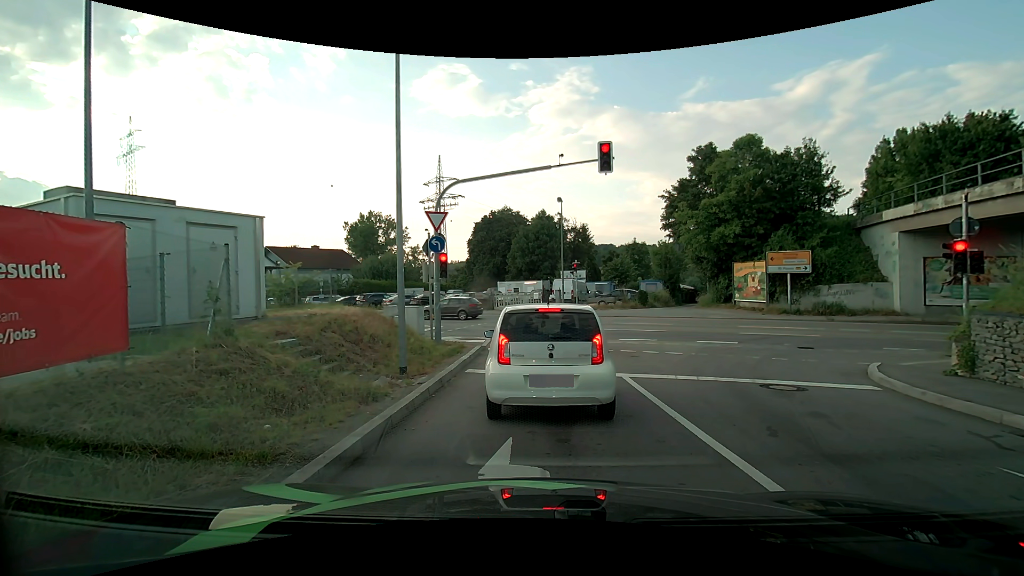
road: primary_link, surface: asphalt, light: Day
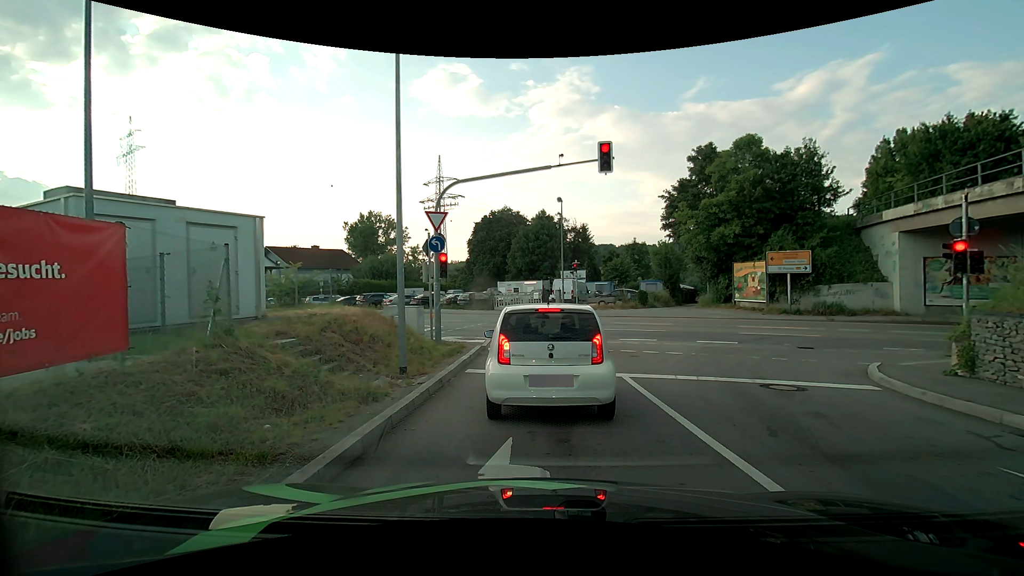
(0.0, 0.0) m; 0°
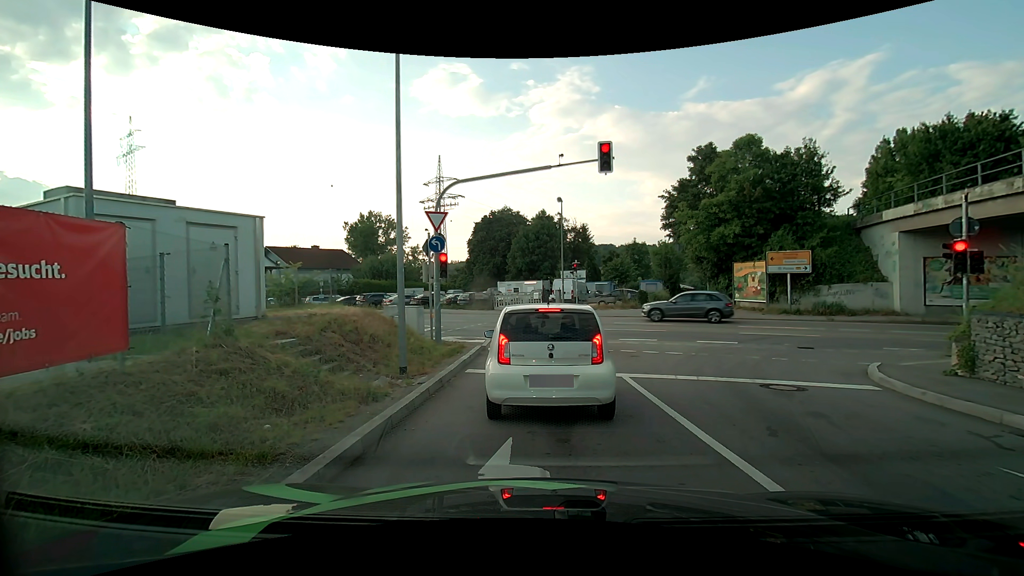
(0.0, 0.0) m; 0°
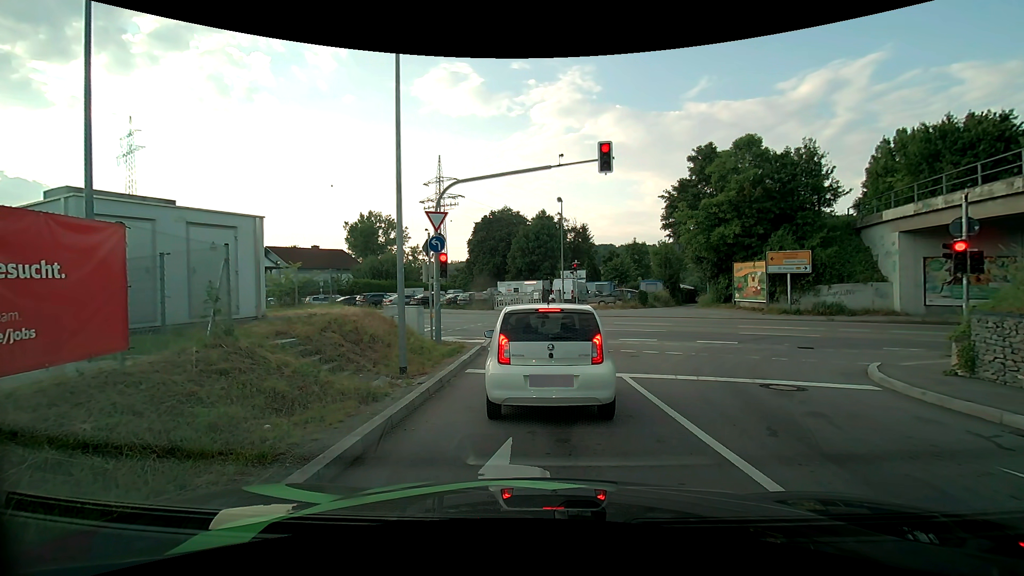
(0.0, 0.0) m; 0°
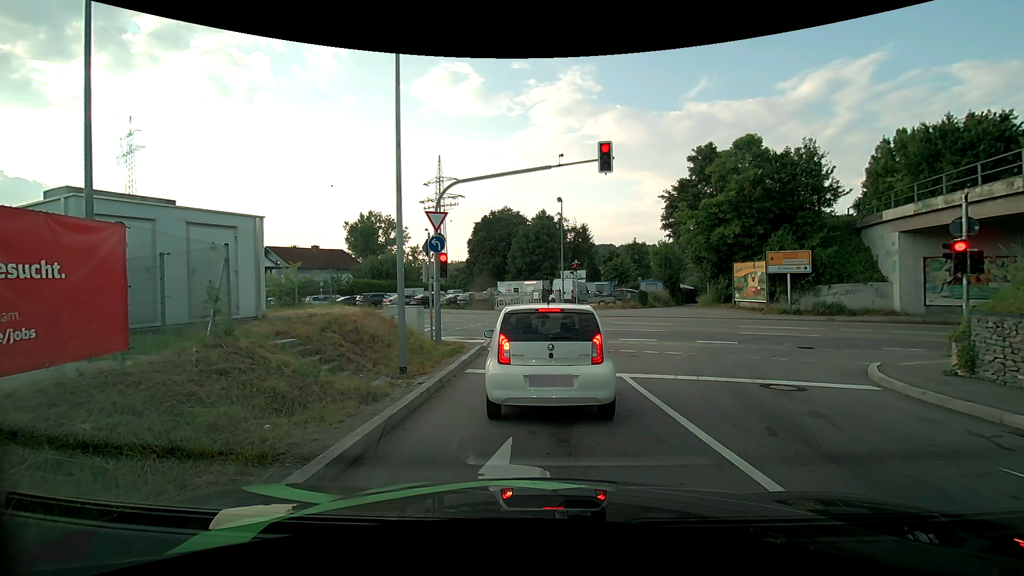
(0.0, 0.0) m; 0°
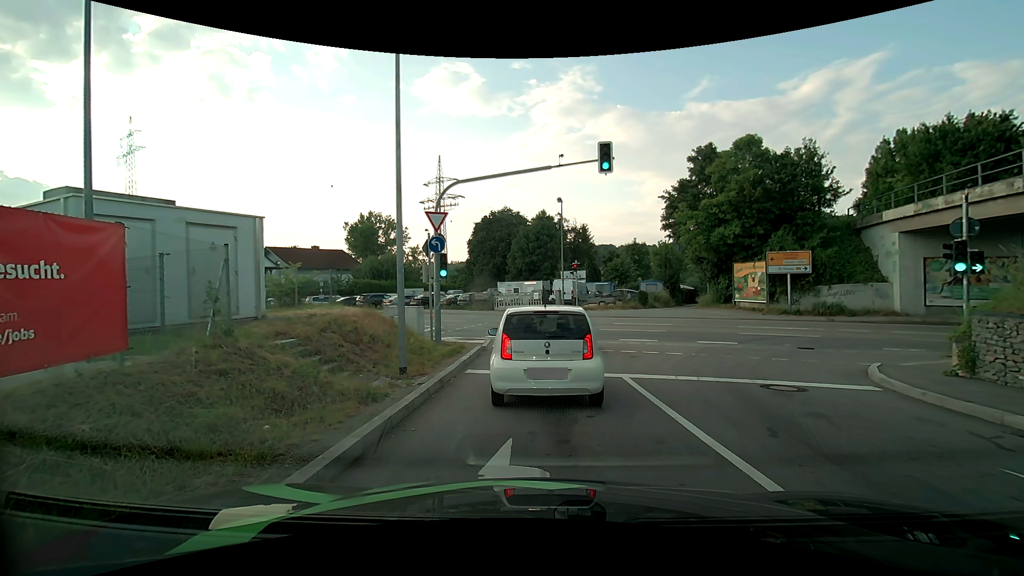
(0.0, 0.0) m; 0°
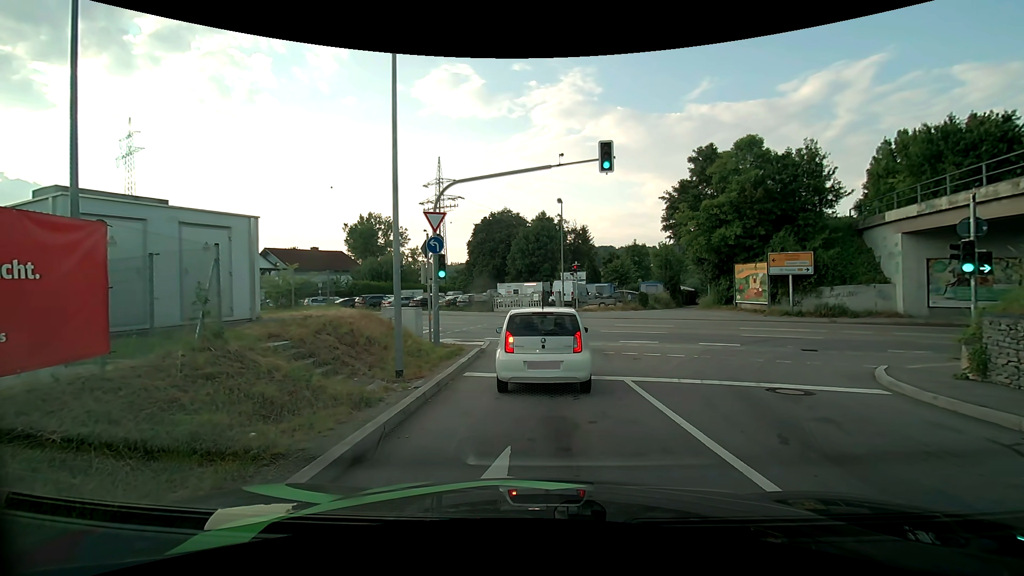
(0.0, +0.3) m; 0°
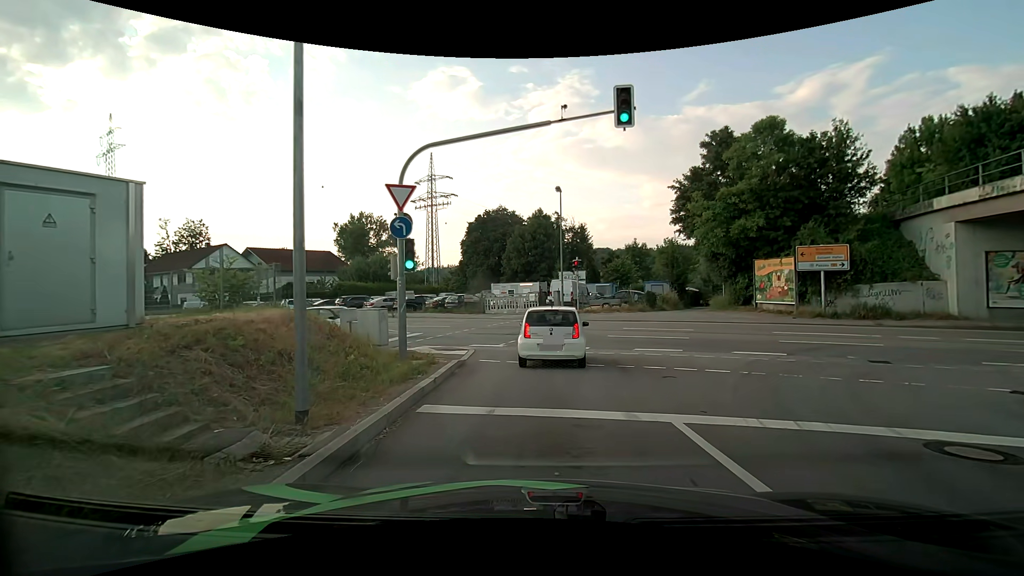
(+0.1, +4.2) m; +1°
(0, +10) (0, +20) (-5, +29) (-14, +33) (-23, +37) (-33, +40) (-42, +43) (-52, +46) (-61, +49) (-71, +53) m
